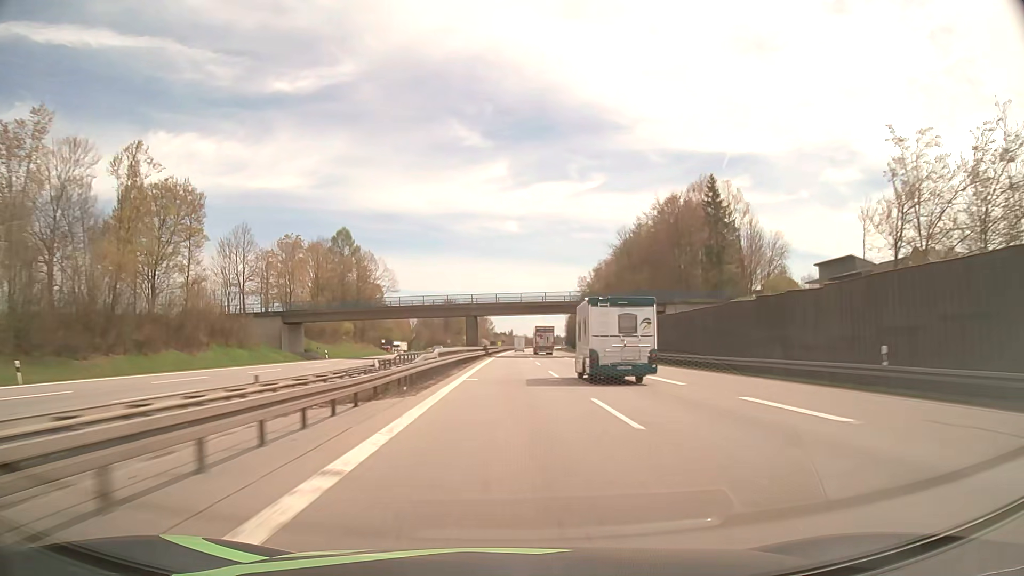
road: motorway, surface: asphalt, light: Day
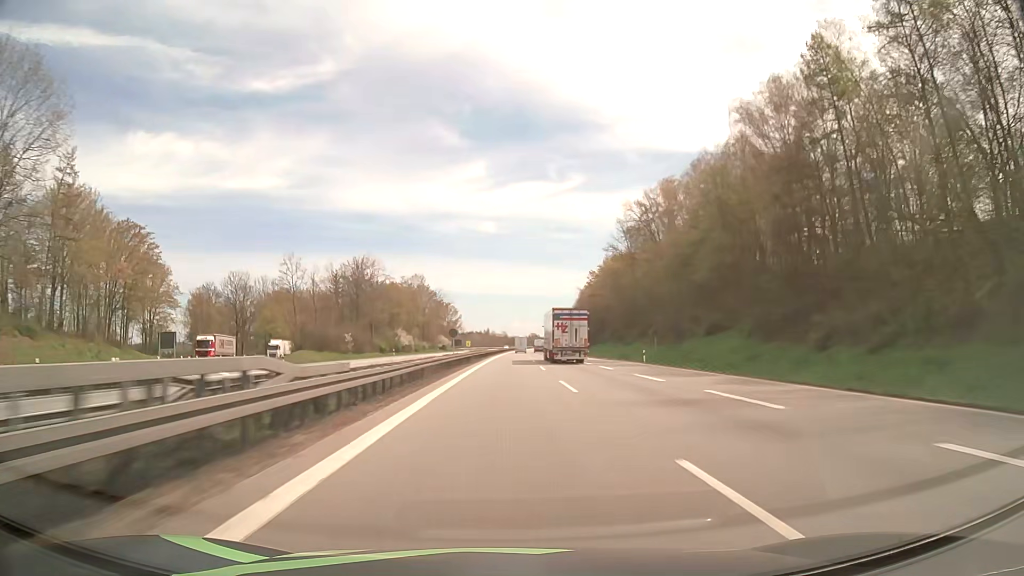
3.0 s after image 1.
(+1.2, +116.4) m; +2°
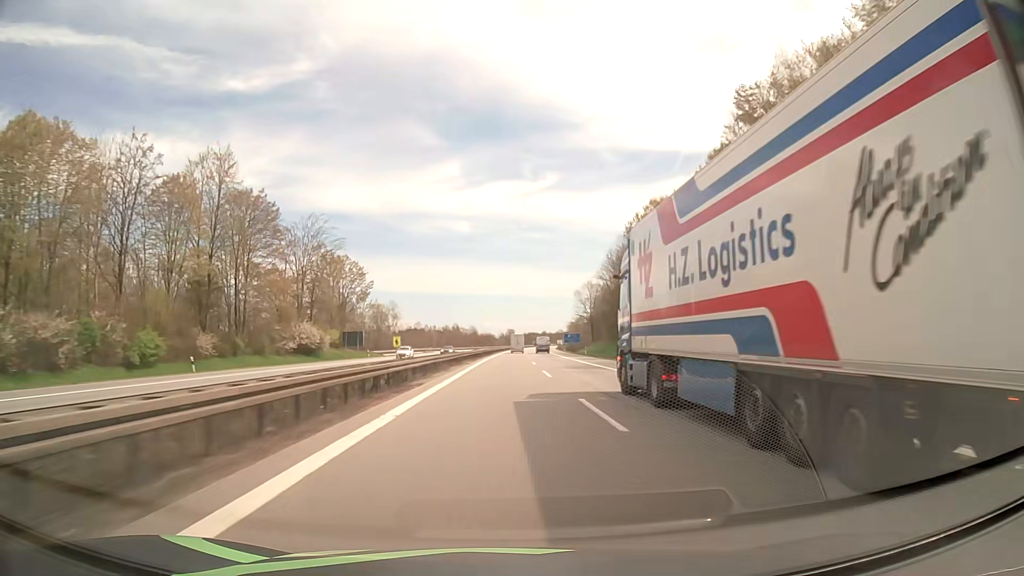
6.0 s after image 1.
(+2.2, +116.3) m; +2°
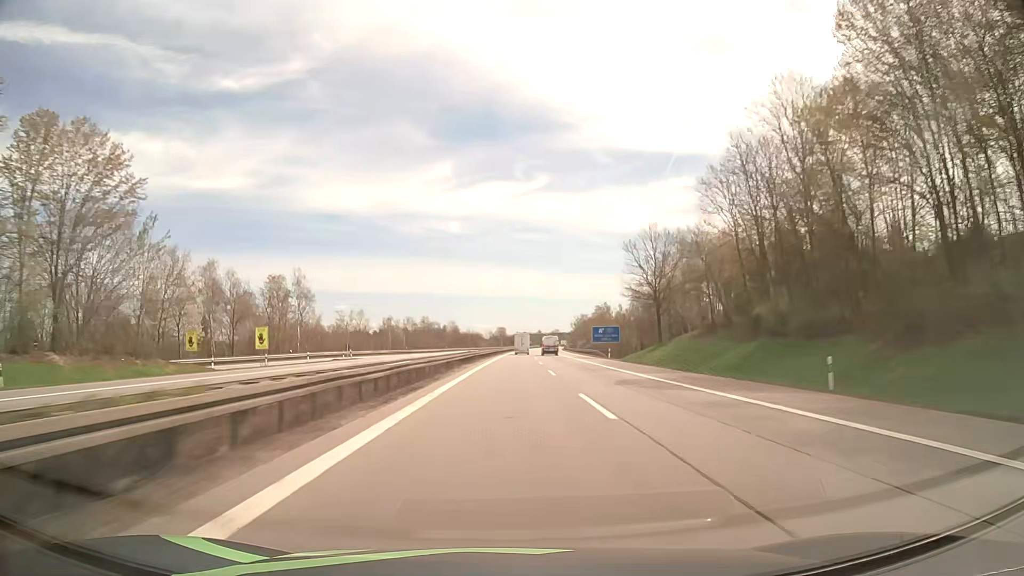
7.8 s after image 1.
(+0.5, +69.3) m; +1°
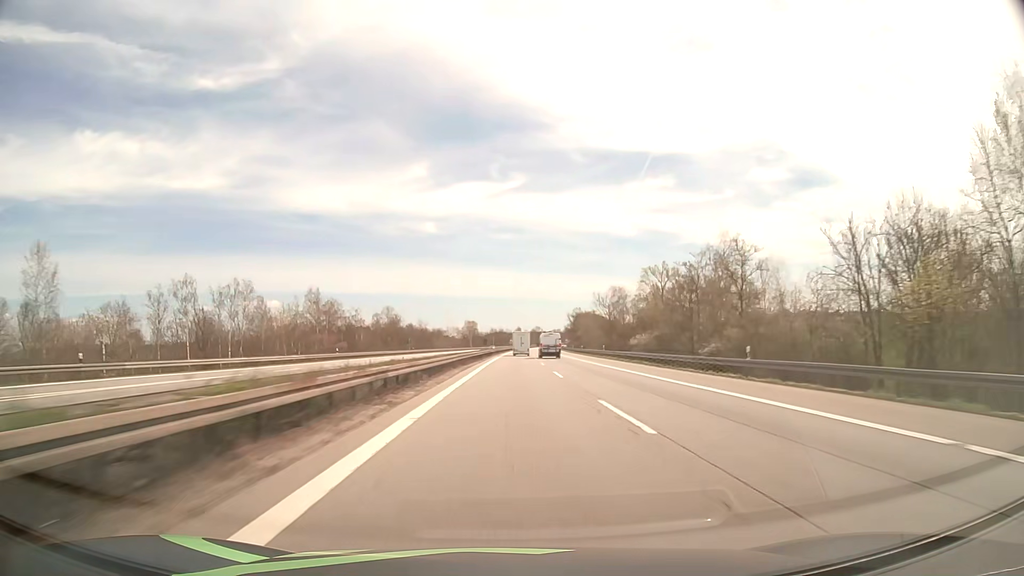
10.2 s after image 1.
(+1.8, +91.5) m; +2°
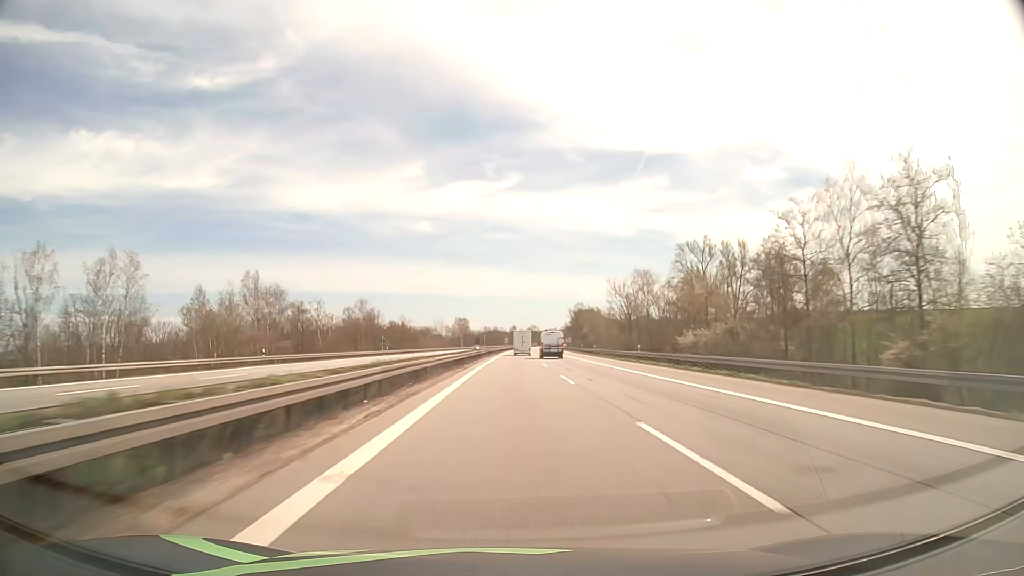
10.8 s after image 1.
(+0.1, +22.8) m; 0°
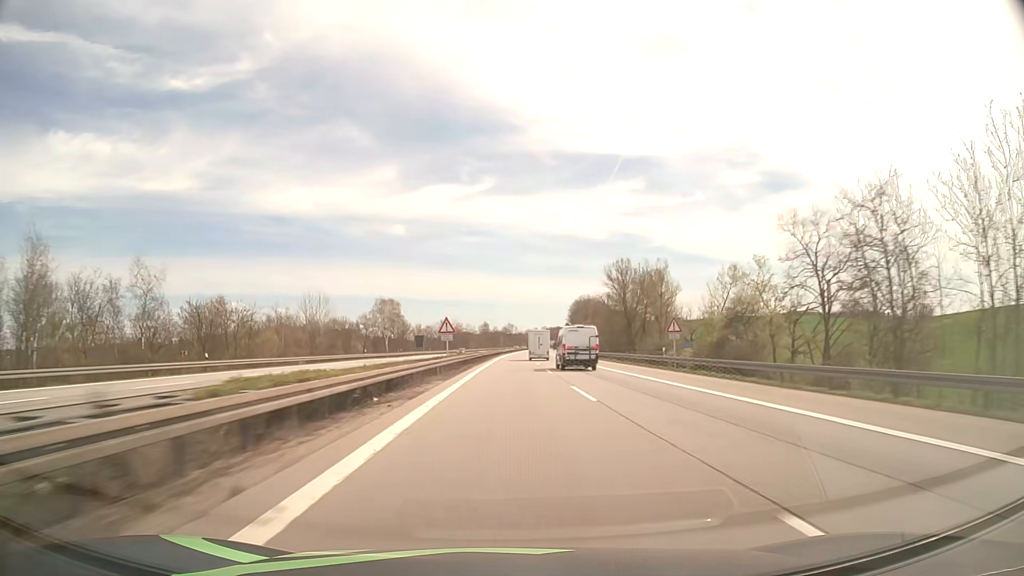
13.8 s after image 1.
(+2.2, +113.5) m; +2°
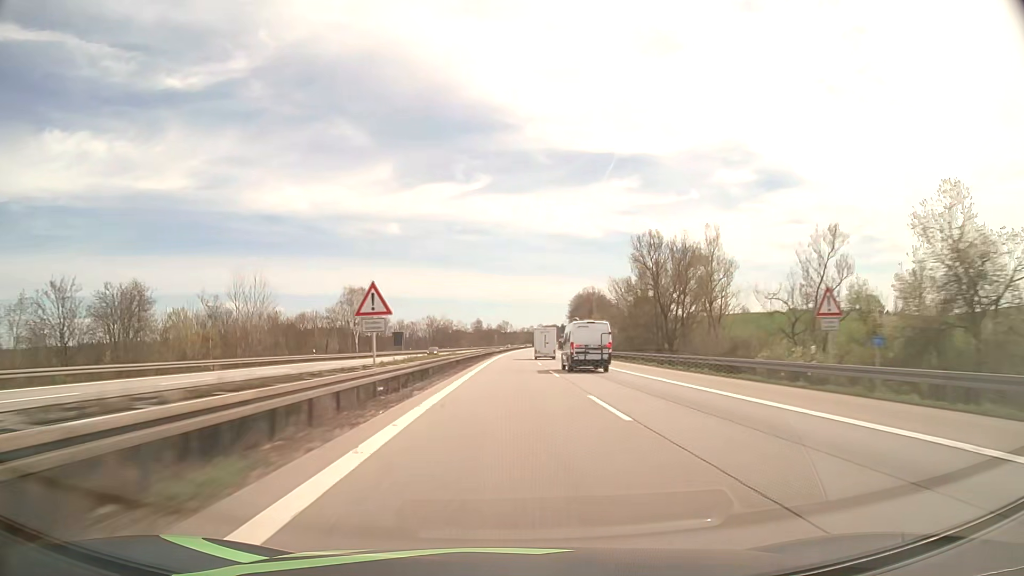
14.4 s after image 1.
(+0.1, +22.8) m; 0°
(0, +10) (0, +20) (0, +30) (0, +40) (0, +50) (+1, +60) (+1, +70) (+1, +80) (+1, +90) (+2, +100) m
